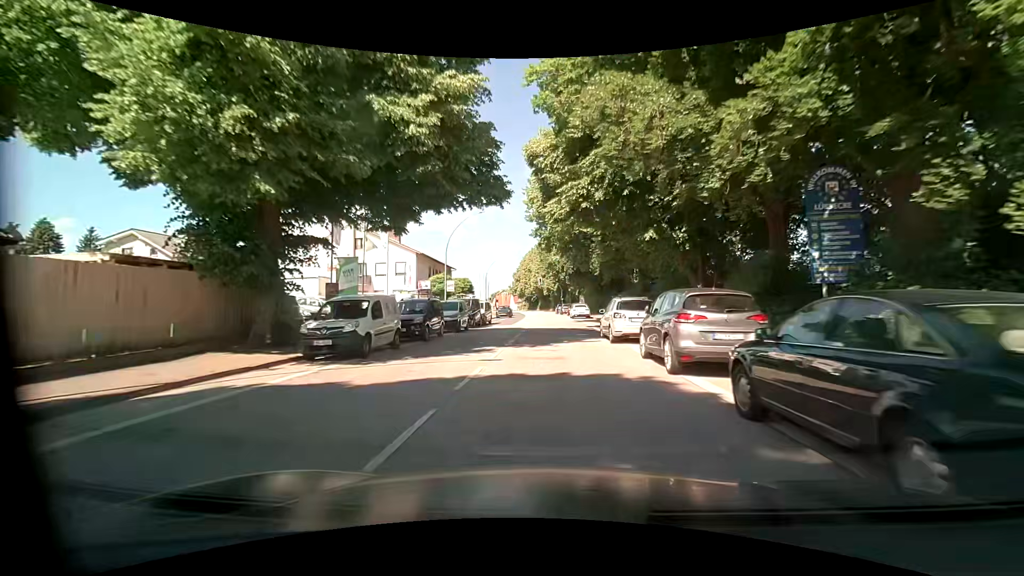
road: primary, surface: asphalt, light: Day
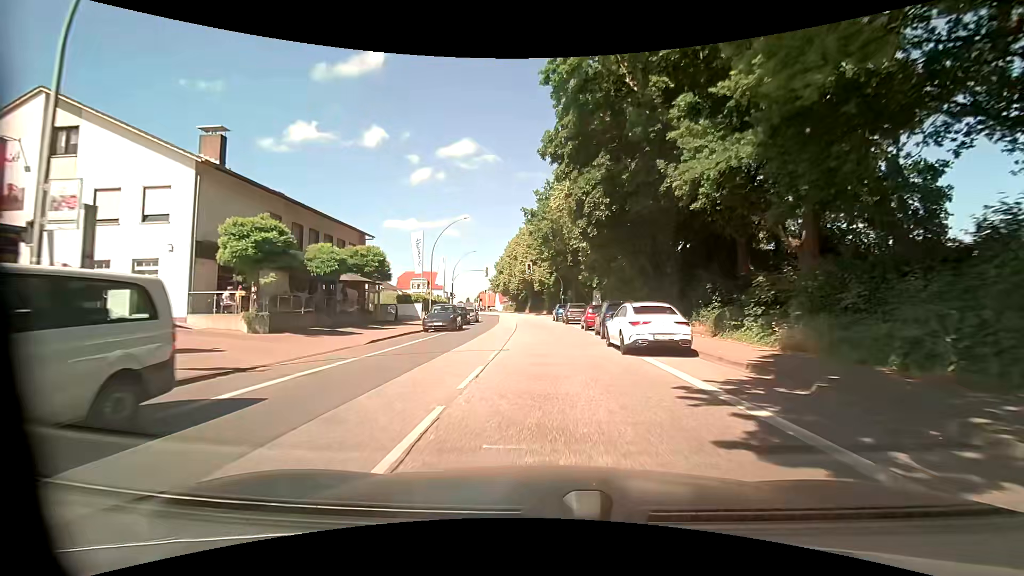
(0.0, +35.8) m; +1°
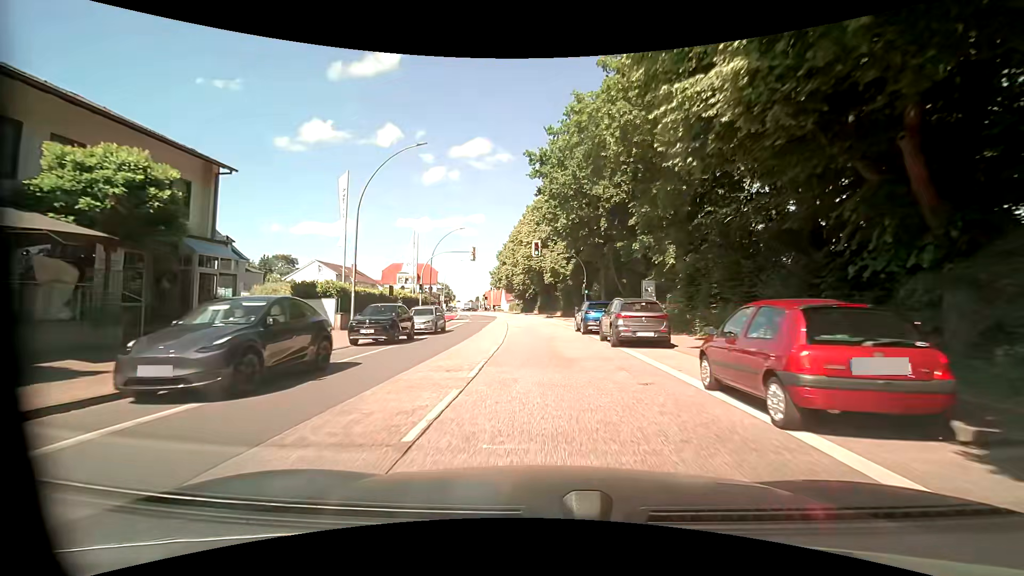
(-0.4, +21.3) m; -3°
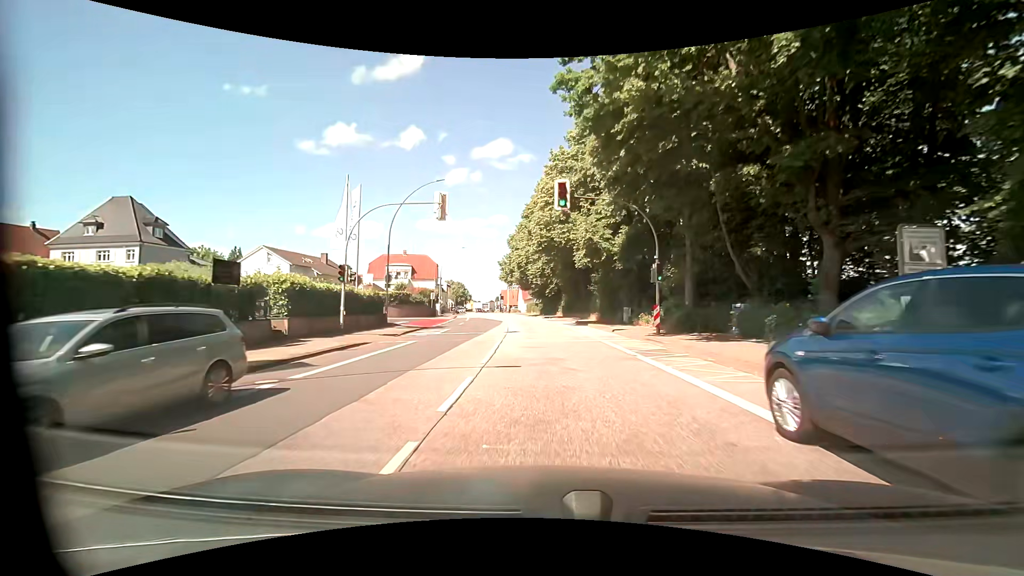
(0.0, +21.1) m; -1°
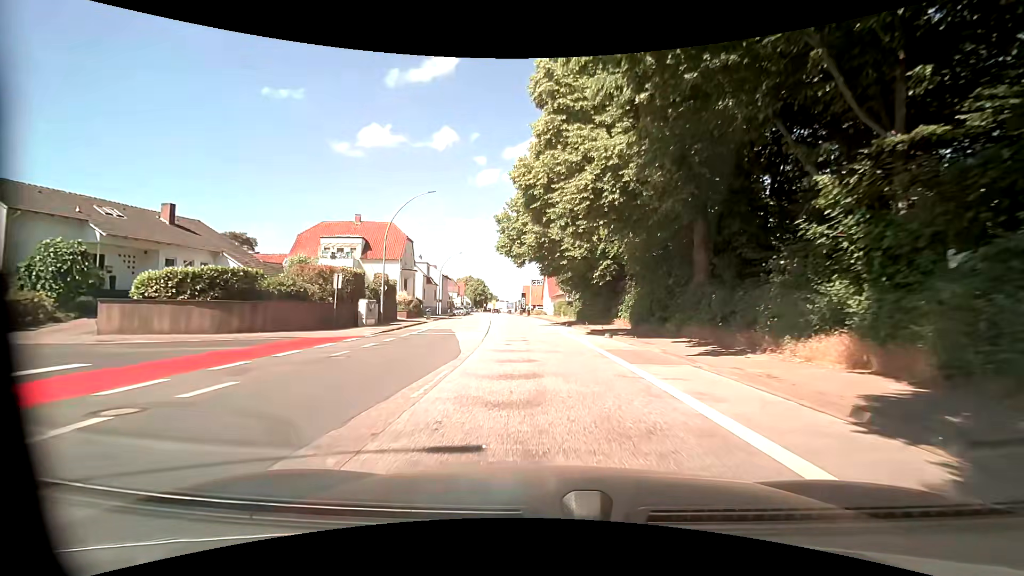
(-0.9, +34.8) m; -3°
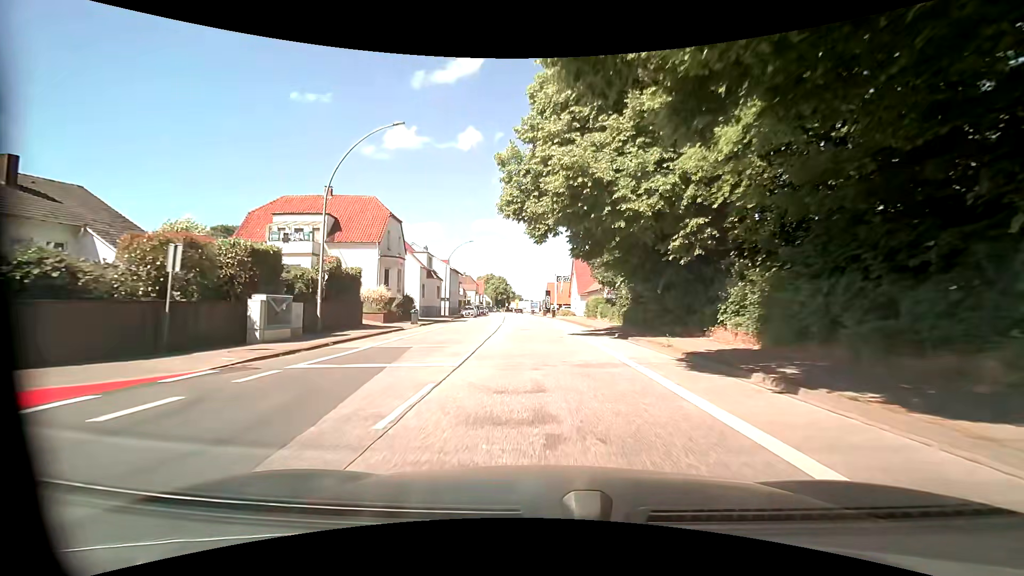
(-0.3, +14.1) m; -2°
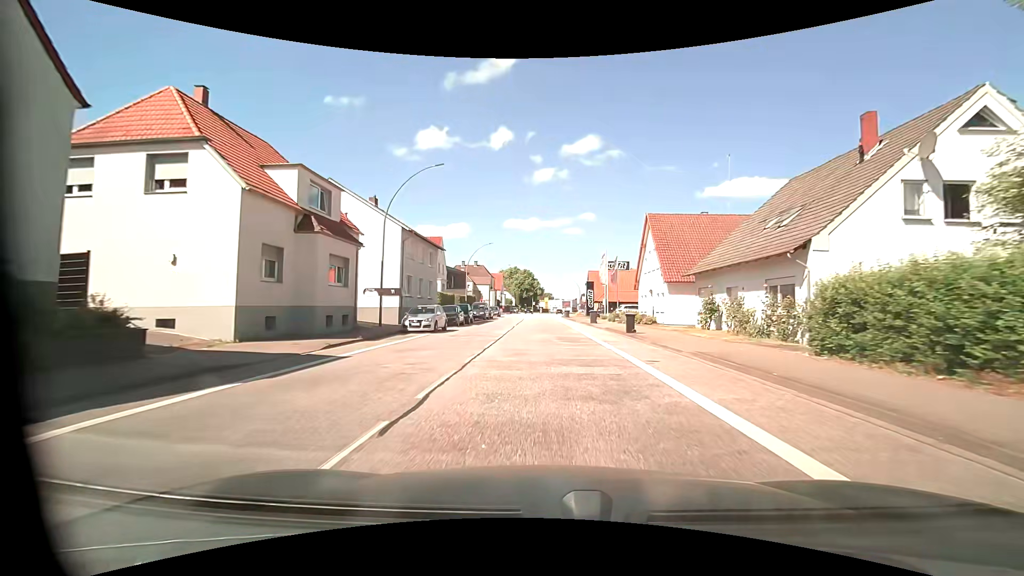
(-1.7, +36.0) m; -4°
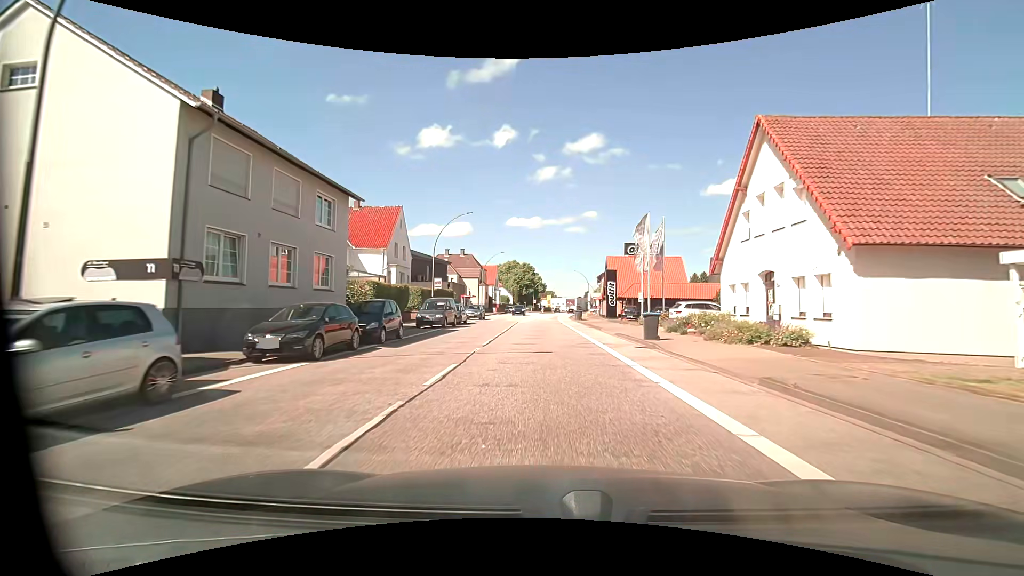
(-0.1, +21.3) m; 0°
(0, +10) (0, +20) (0, +30) (0, +40) (0, +50) (0, +60) (0, +70) (+1, +80) (+1, +90) (+3, +100) m
